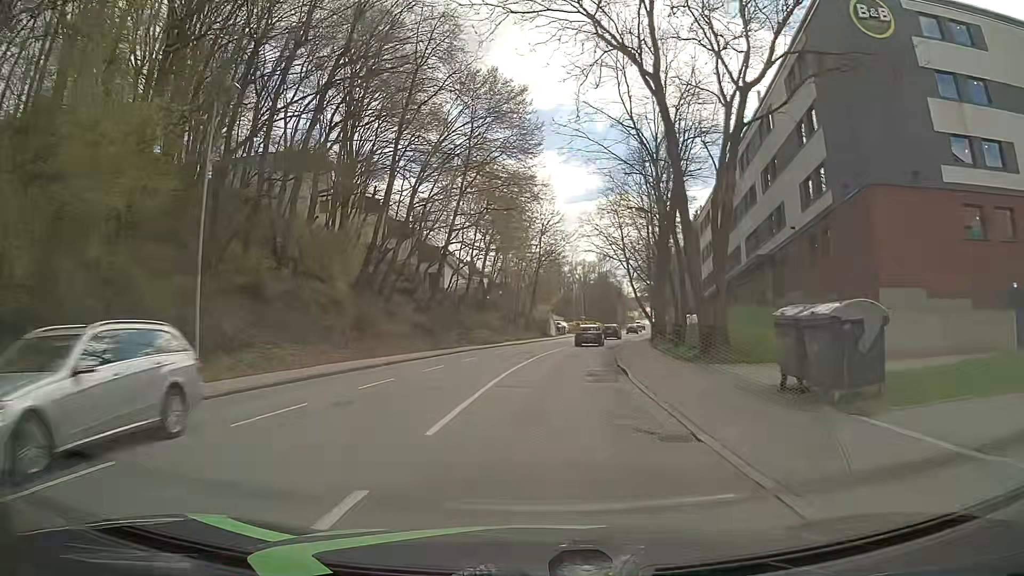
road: tertiary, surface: asphalt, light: Day
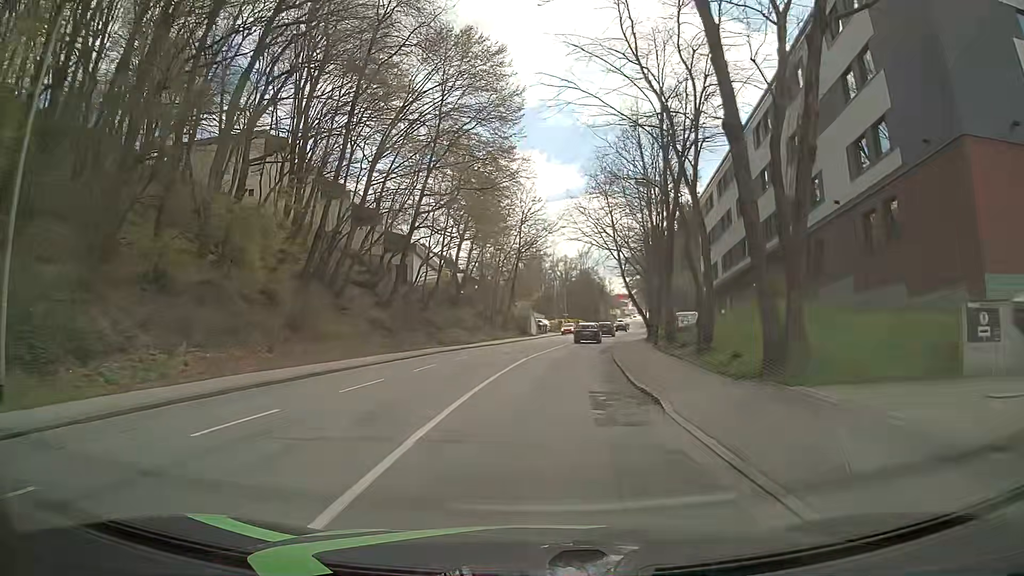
(+0.2, +7.2) m; +2°
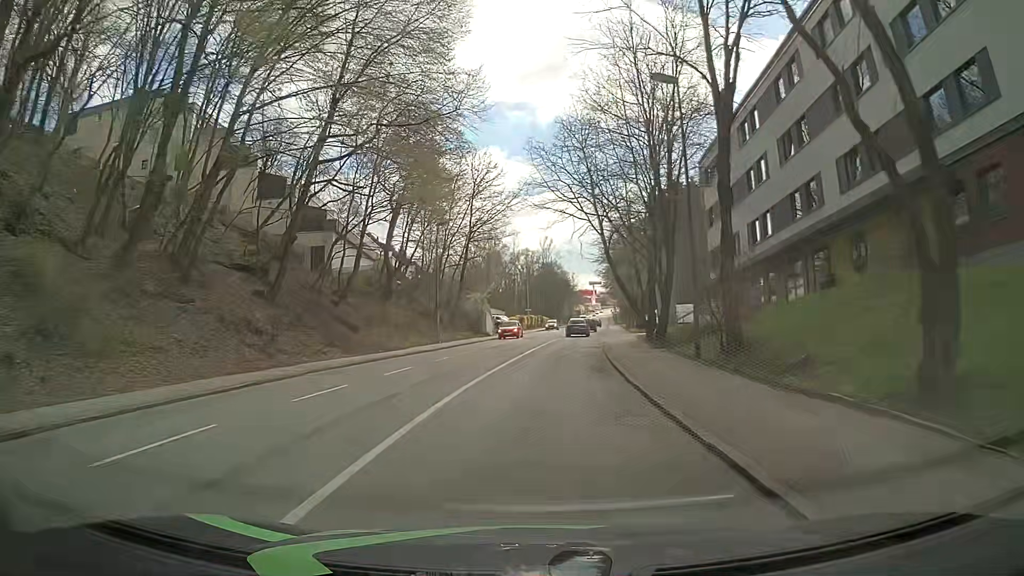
(+0.4, +14.6) m; +3°
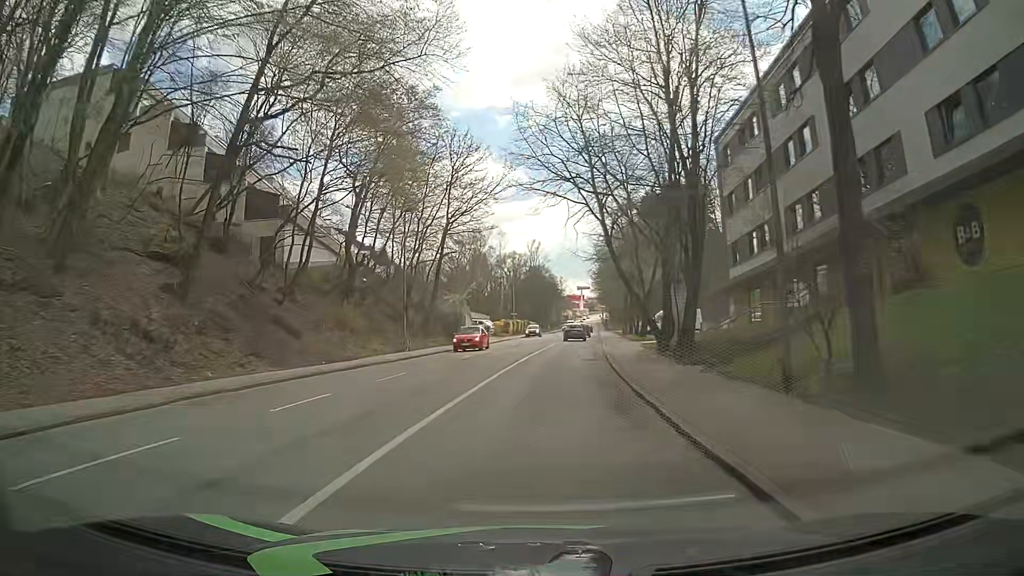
(+0.1, +7.4) m; +1°
